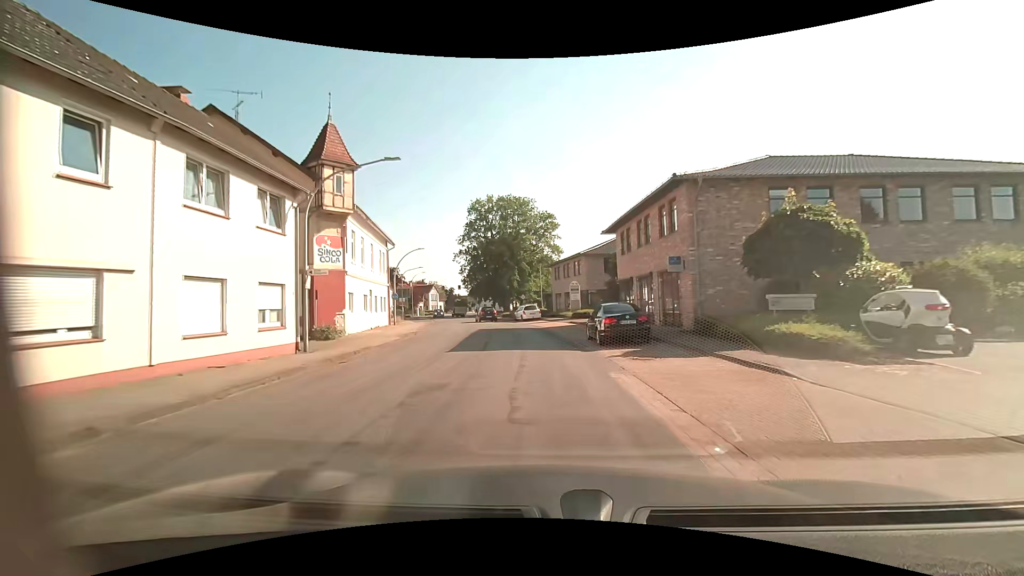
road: secondary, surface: asphalt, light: Day
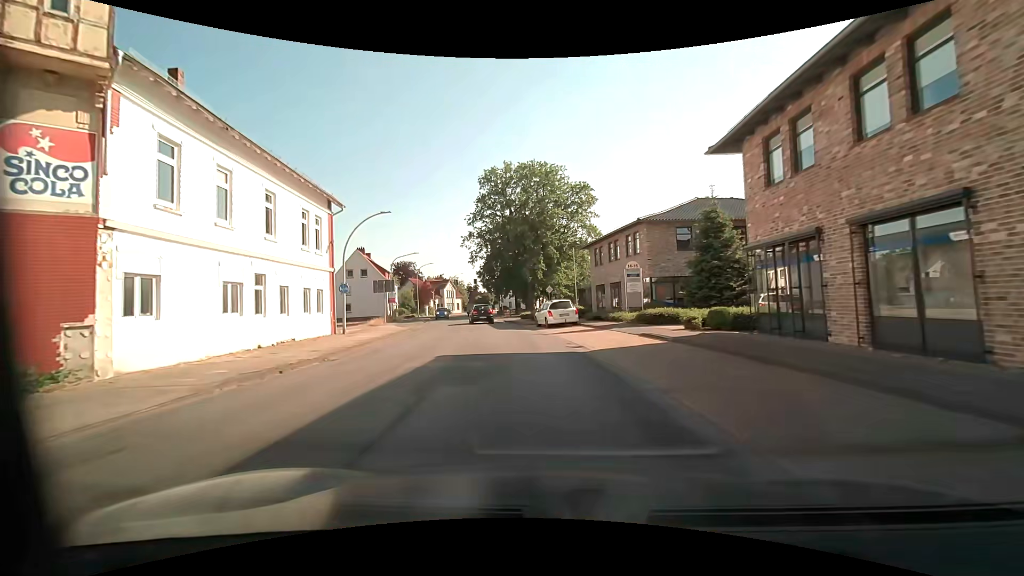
(-0.5, +18.1) m; -4°
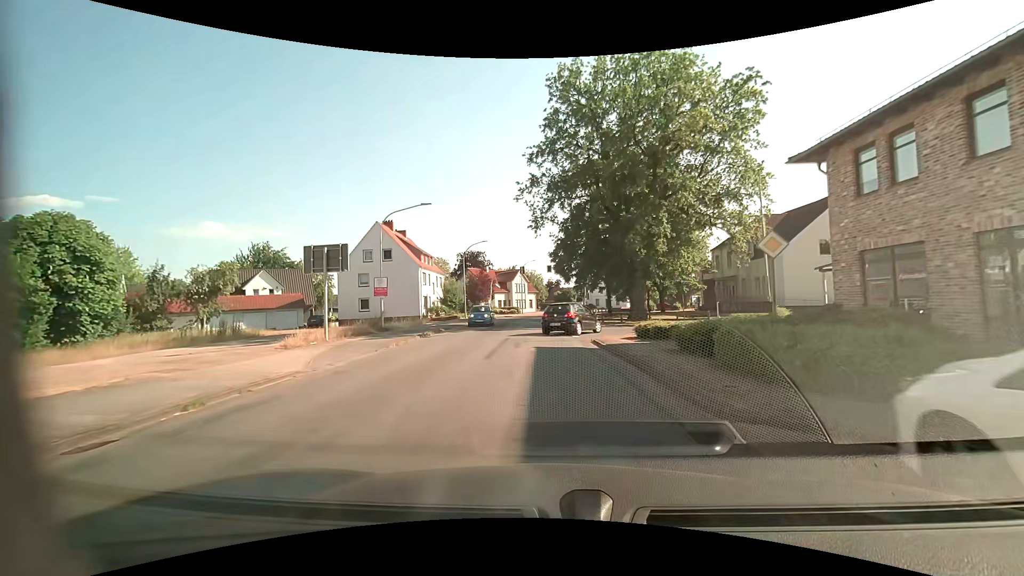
(-2.0, +27.2) m; -9°
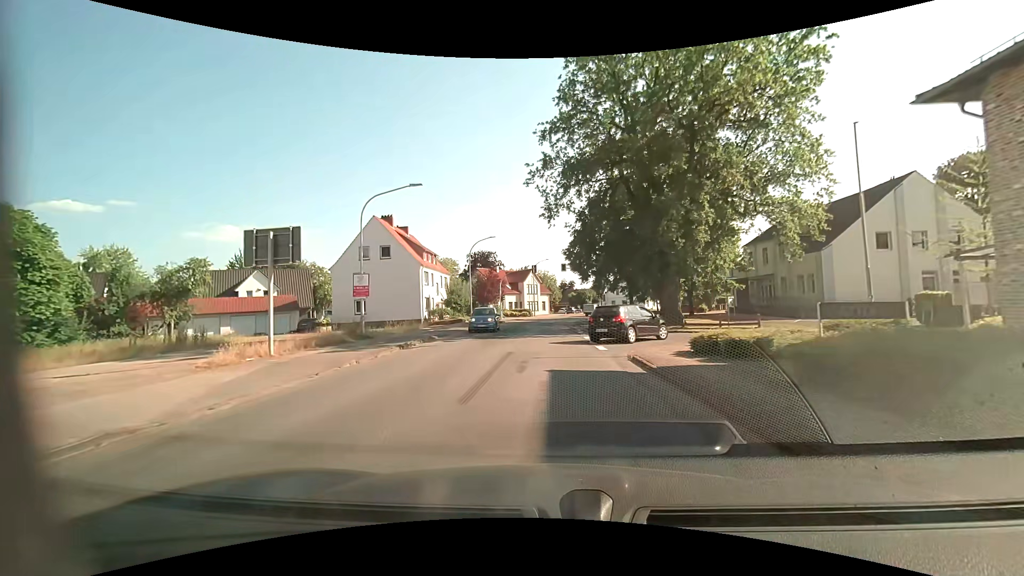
(-0.1, +5.5) m; -2°
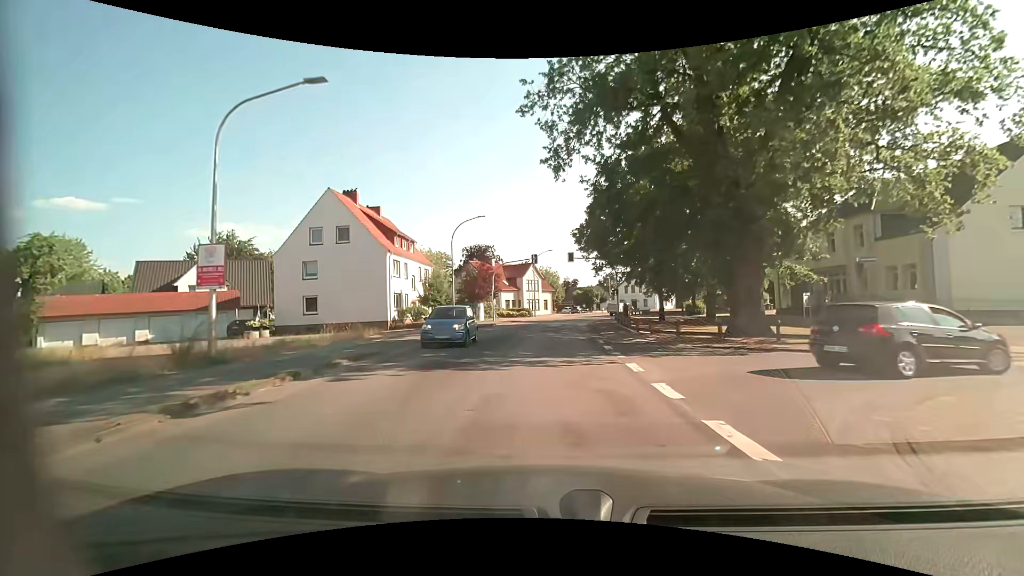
(-0.1, +11.7) m; -1°
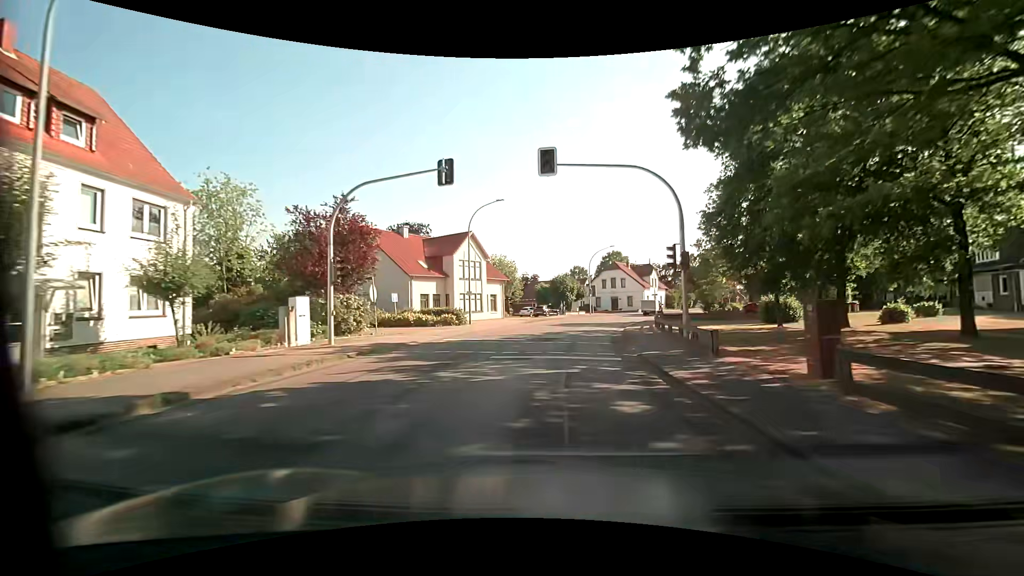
(+1.0, +32.8) m; +5°
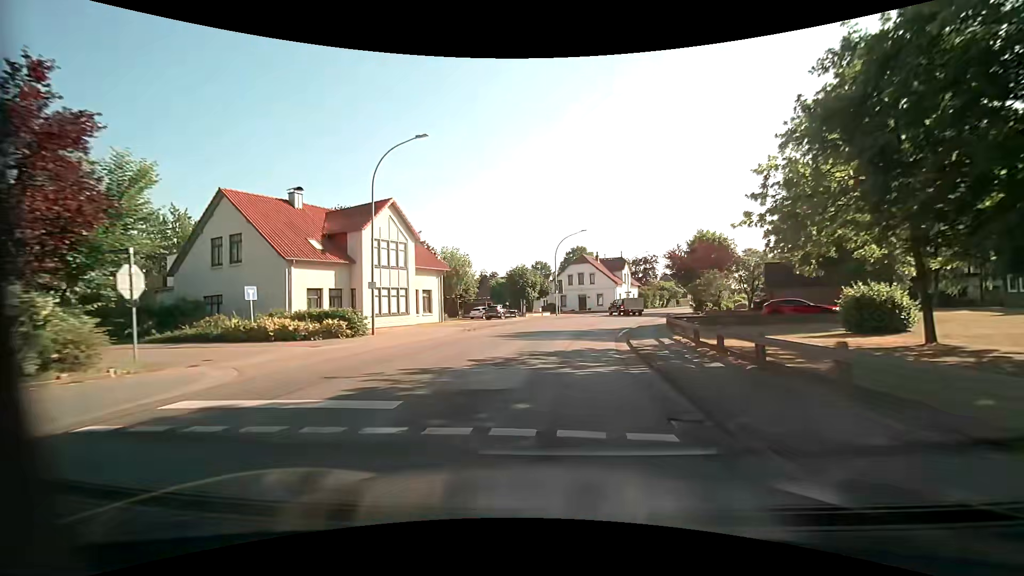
(+0.5, +13.8) m; +5°
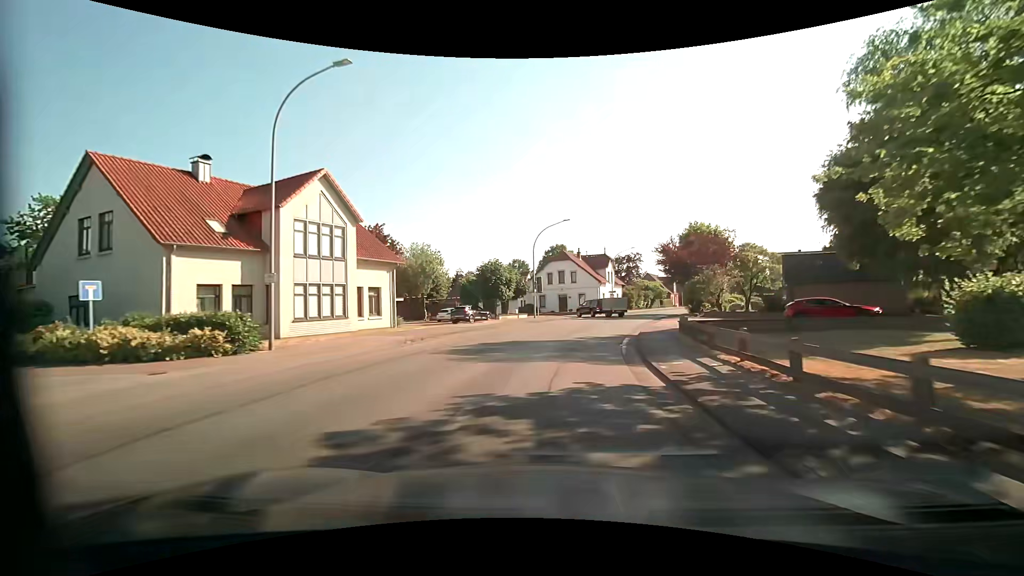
(0.0, +7.0) m; +1°
(0, +10) (+2, +20) (+4, +30) (+6, +39) (+10, +49) (+13, +58) (+17, +67) (+20, +77) (+24, +86) (+28, +95) m
